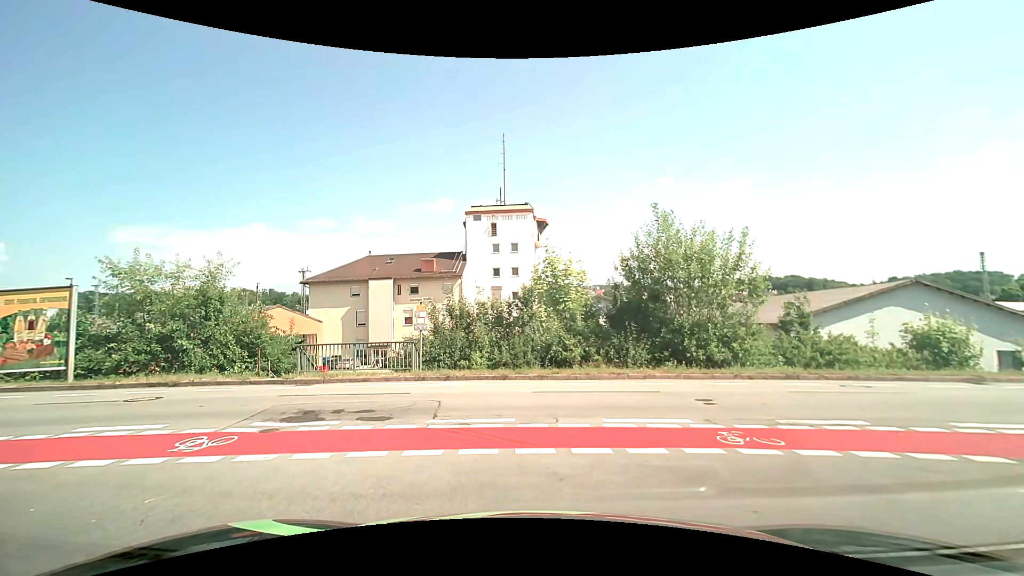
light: Day
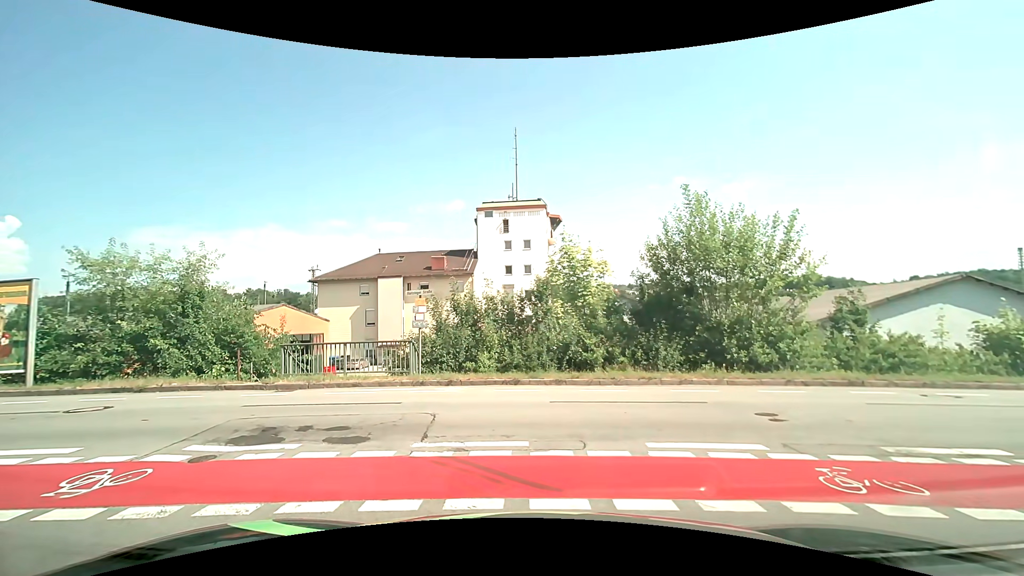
(0.0, +2.0) m; 0°
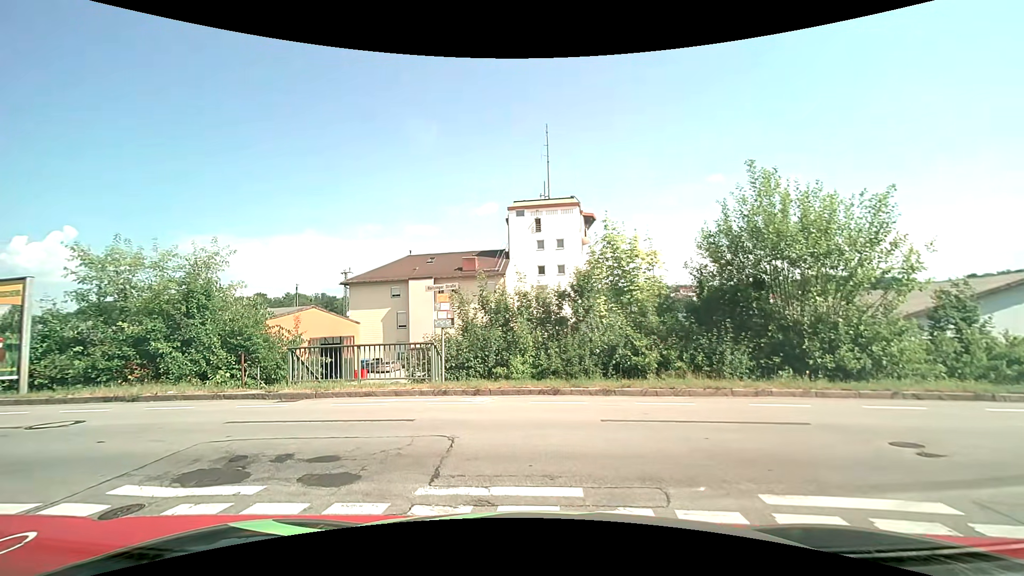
(0.0, +2.1) m; -3°
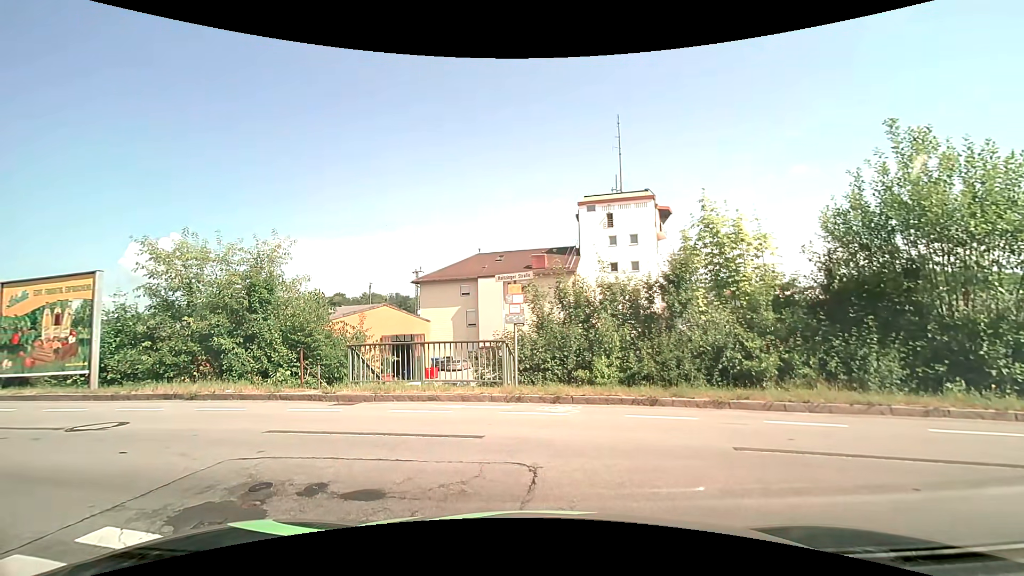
(-0.1, +1.7) m; -7°
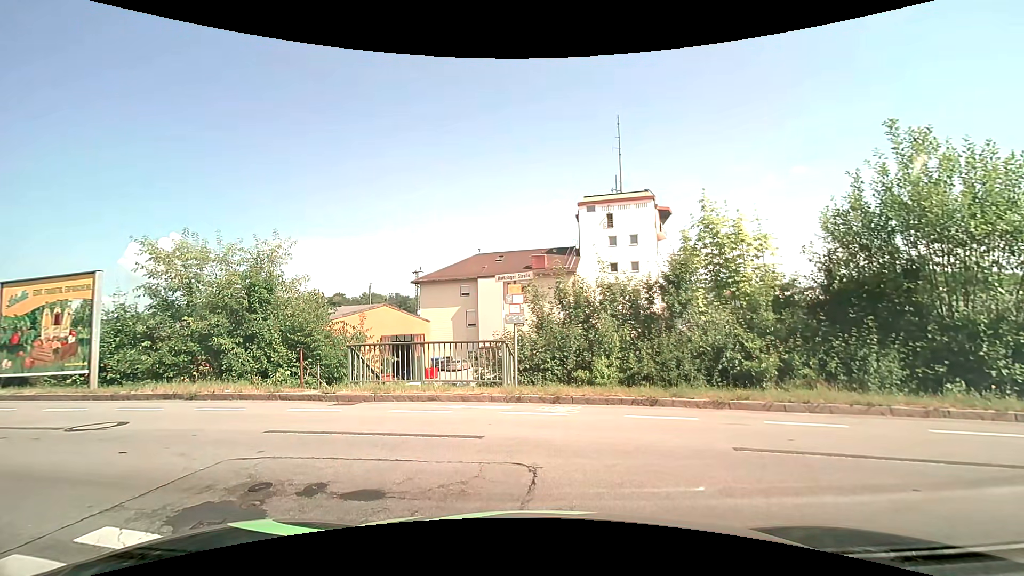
(0.0, 0.0) m; 0°
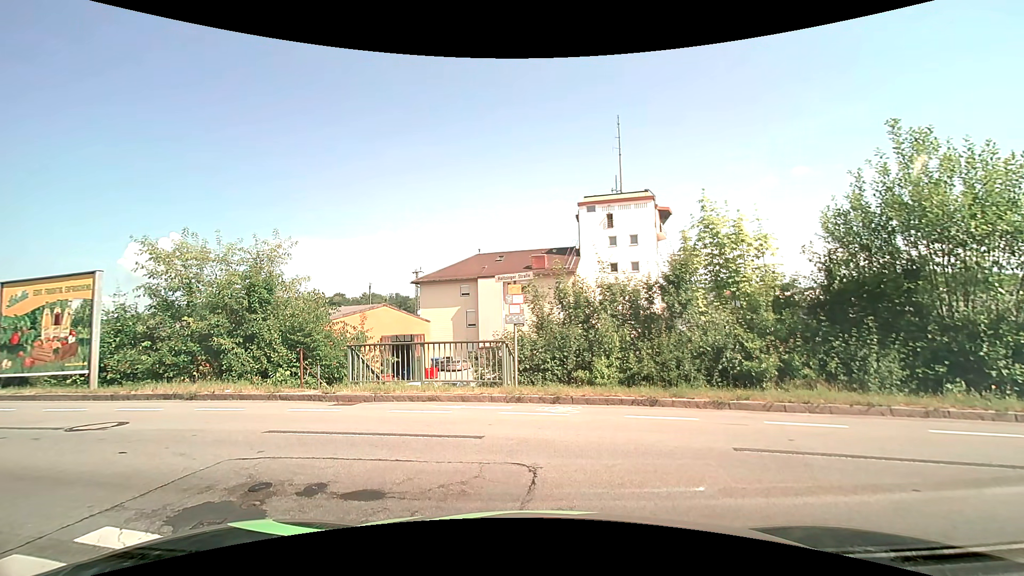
(0.0, 0.0) m; 0°
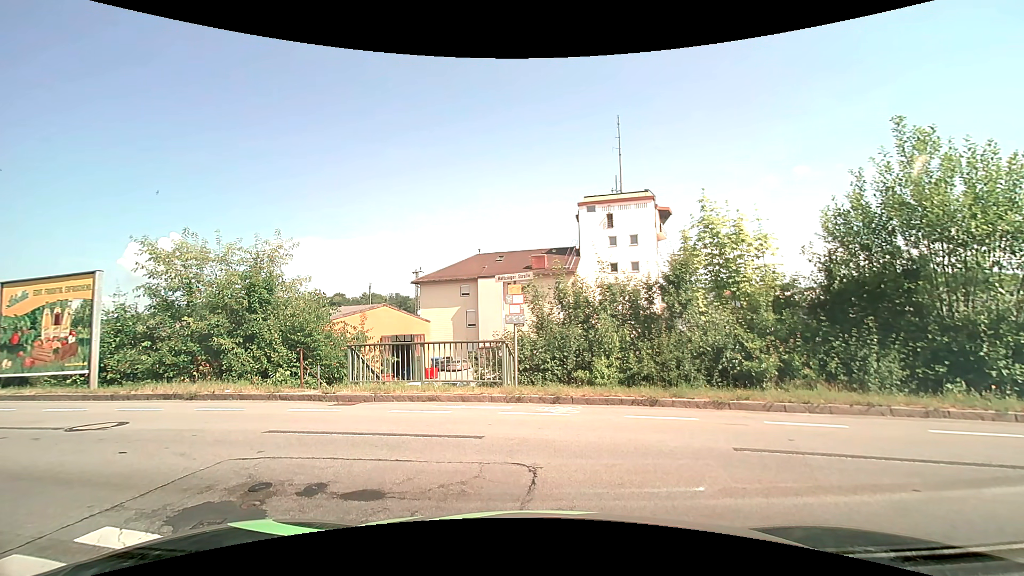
(0.0, 0.0) m; 0°
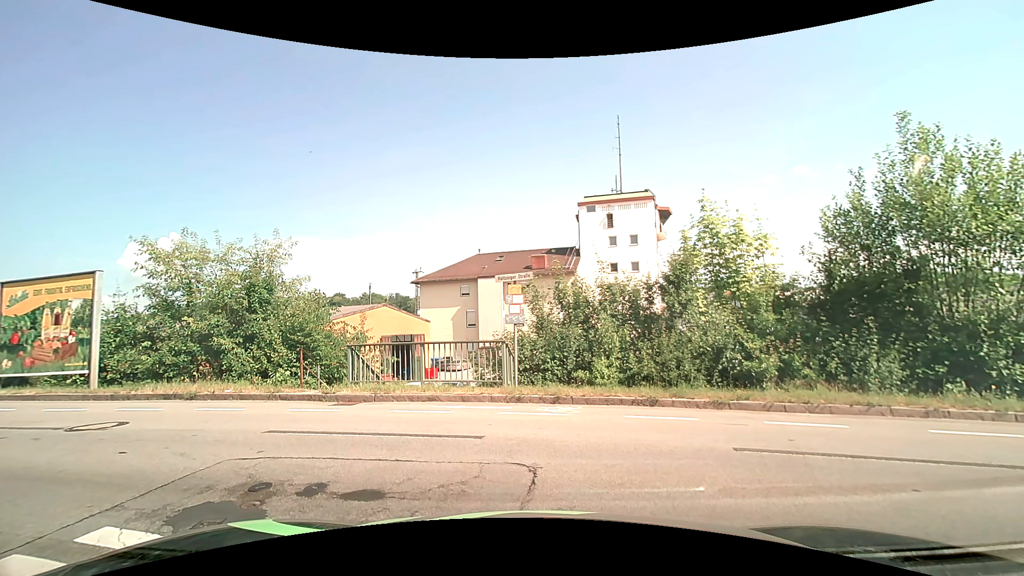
(0.0, 0.0) m; 0°
